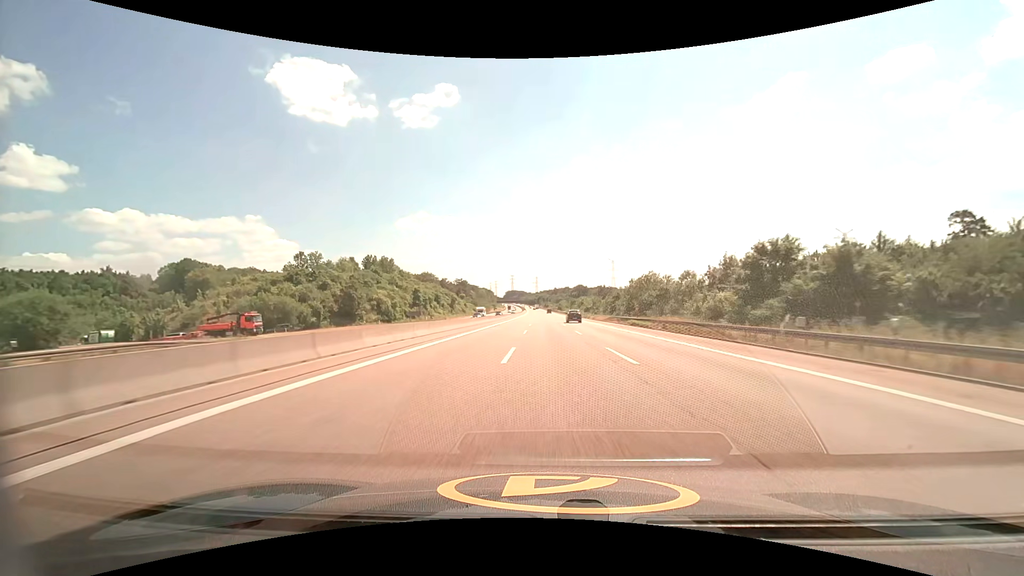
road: motorway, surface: asphalt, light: Day
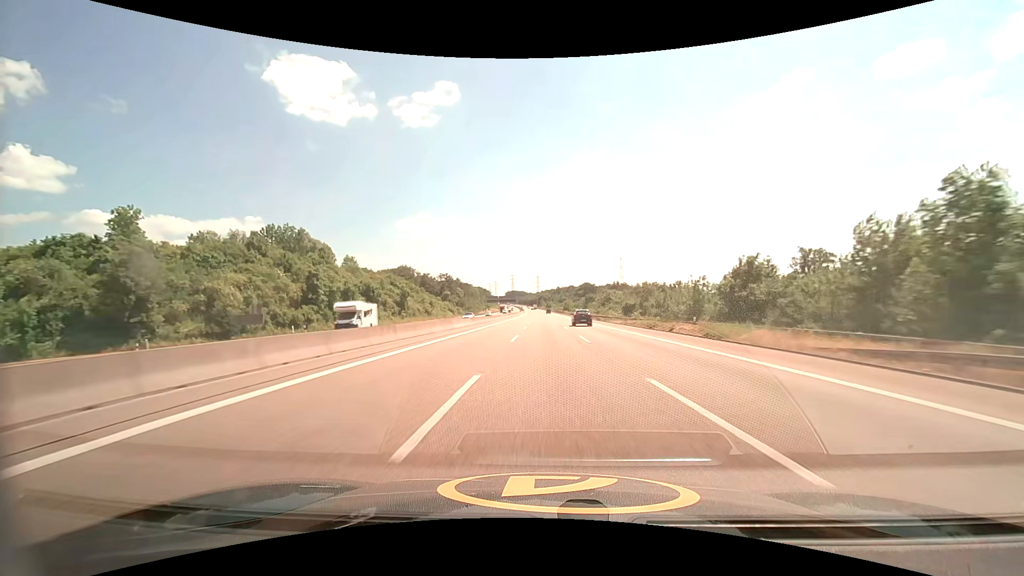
(0.0, +62.3) m; 0°
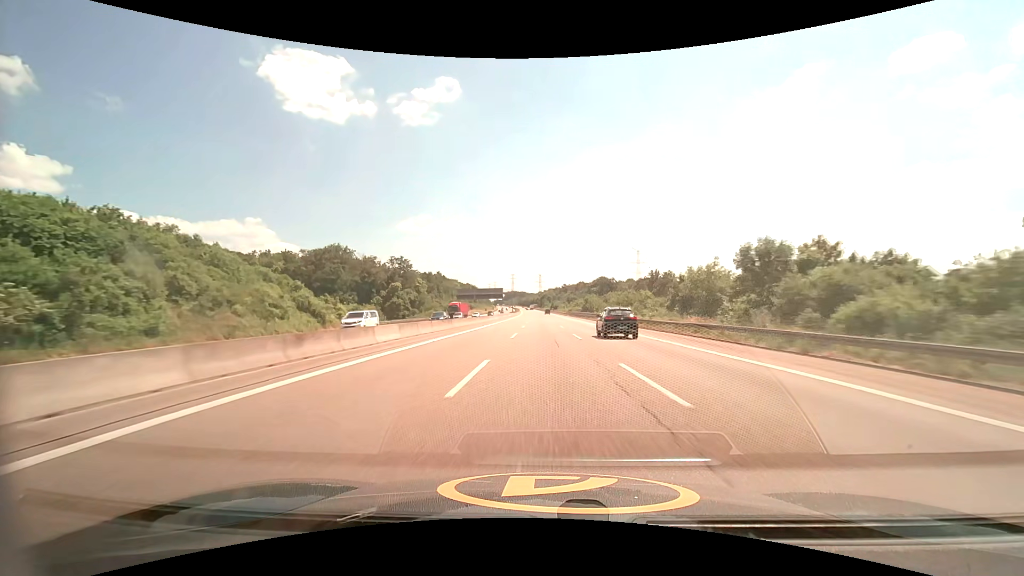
(-0.5, +104.2) m; 0°
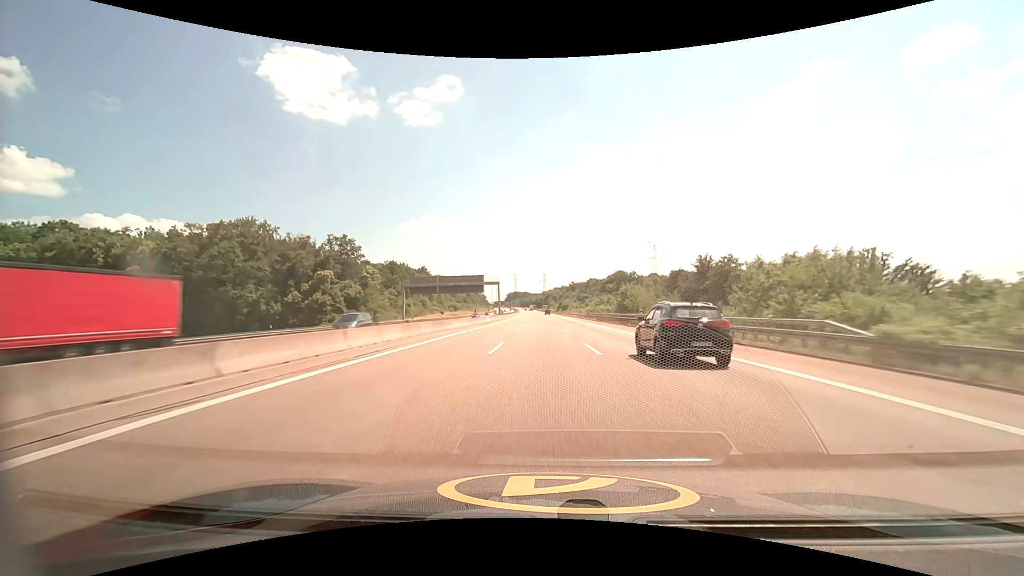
(-0.2, +62.7) m; 0°
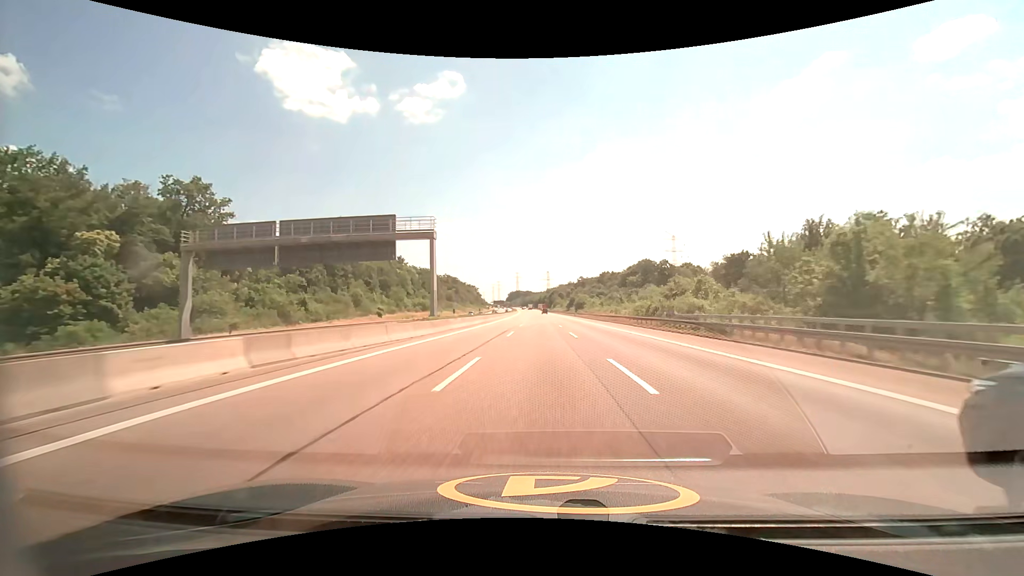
(-0.3, +62.7) m; 0°
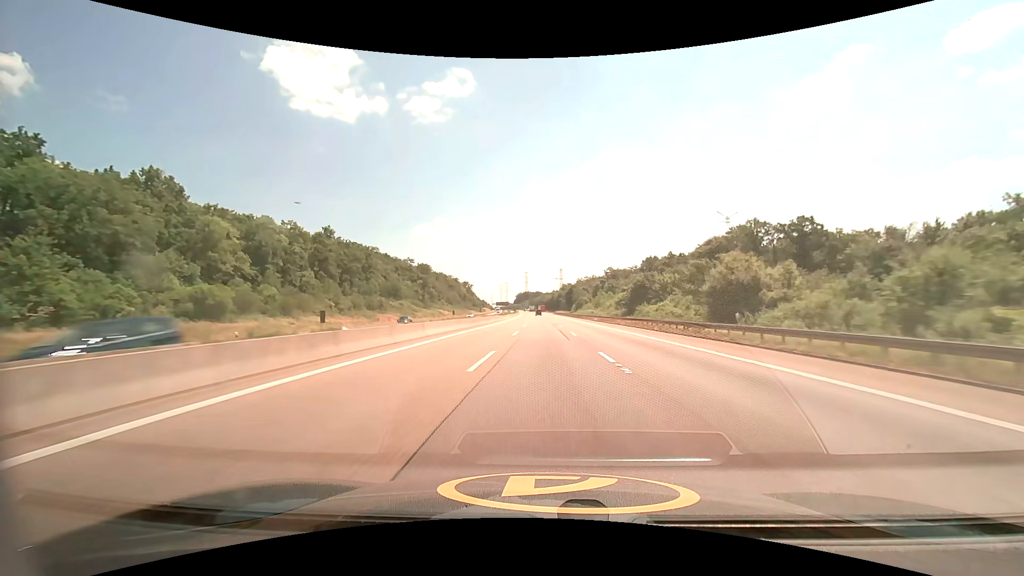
(-1.3, +104.6) m; -1°
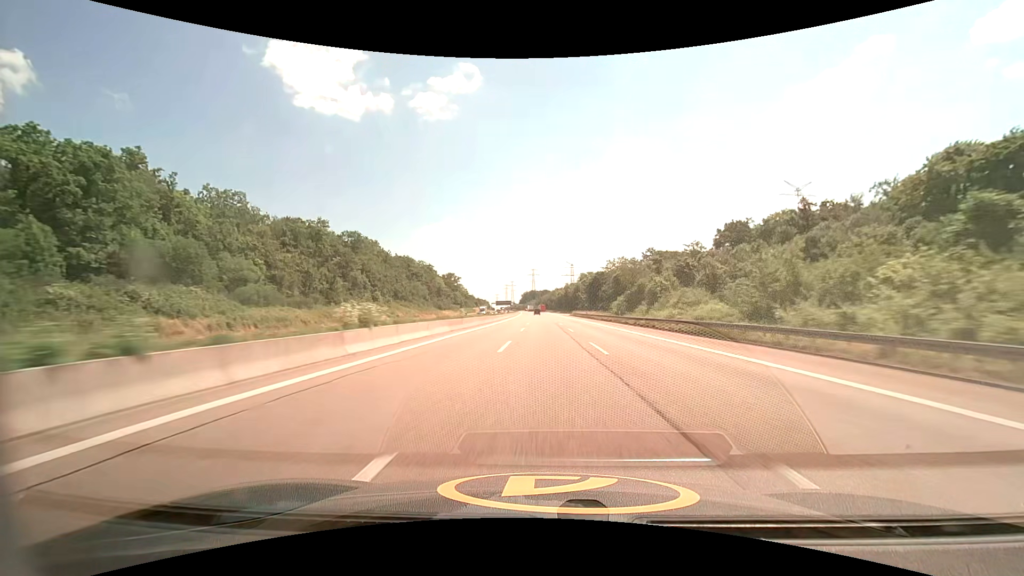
(-0.6, +84.0) m; -1°
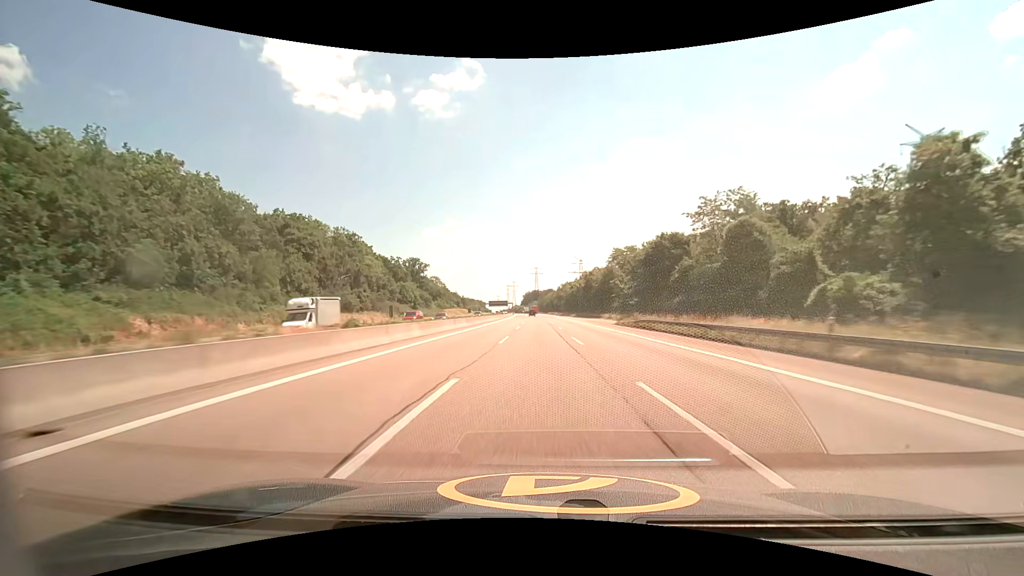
(-0.2, +84.2) m; 0°
(0, +10) (0, +20) (0, +30) (0, +40) (0, +50) (-1, +60) (-1, +70) (-1, +80) (-1, +90) (-1, +100) m
